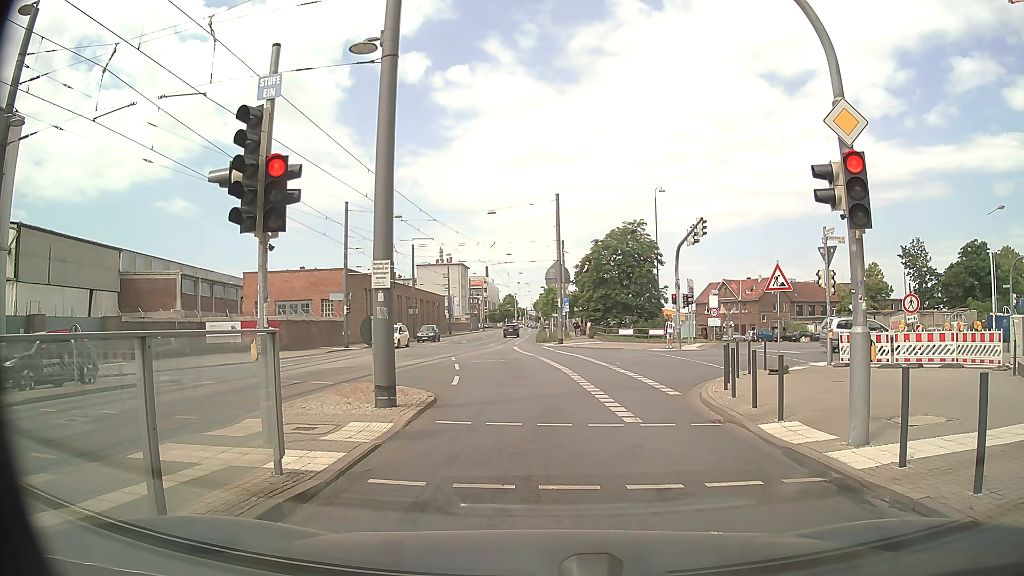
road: secondary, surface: asphalt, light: Day
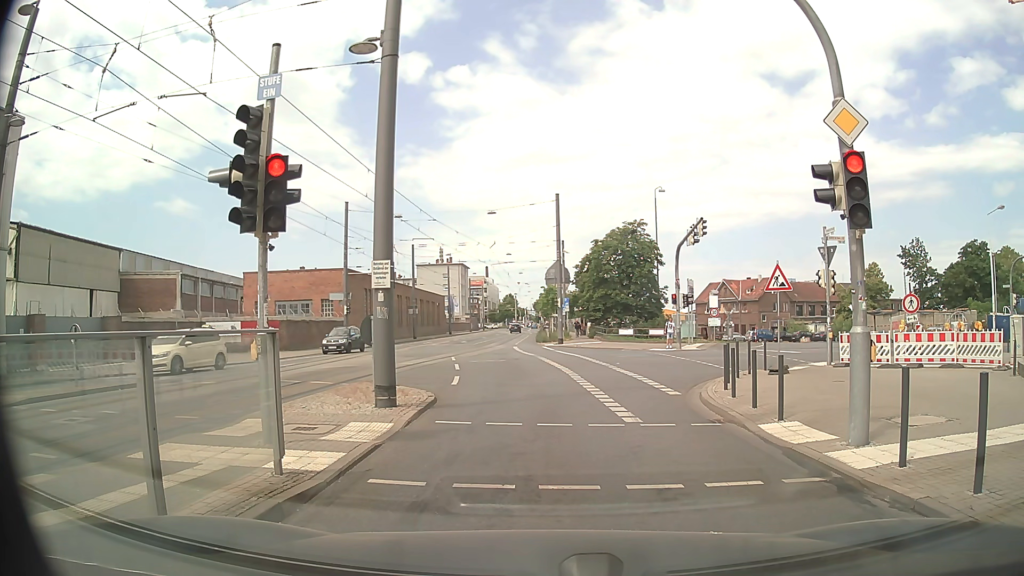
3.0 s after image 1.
(0.0, 0.0) m; 0°
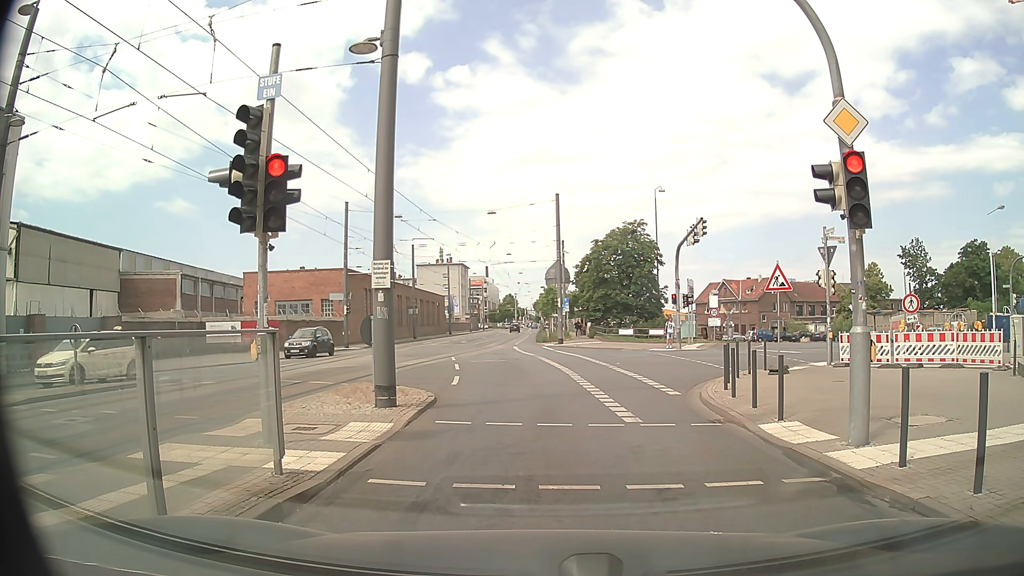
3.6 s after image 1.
(0.0, 0.0) m; 0°
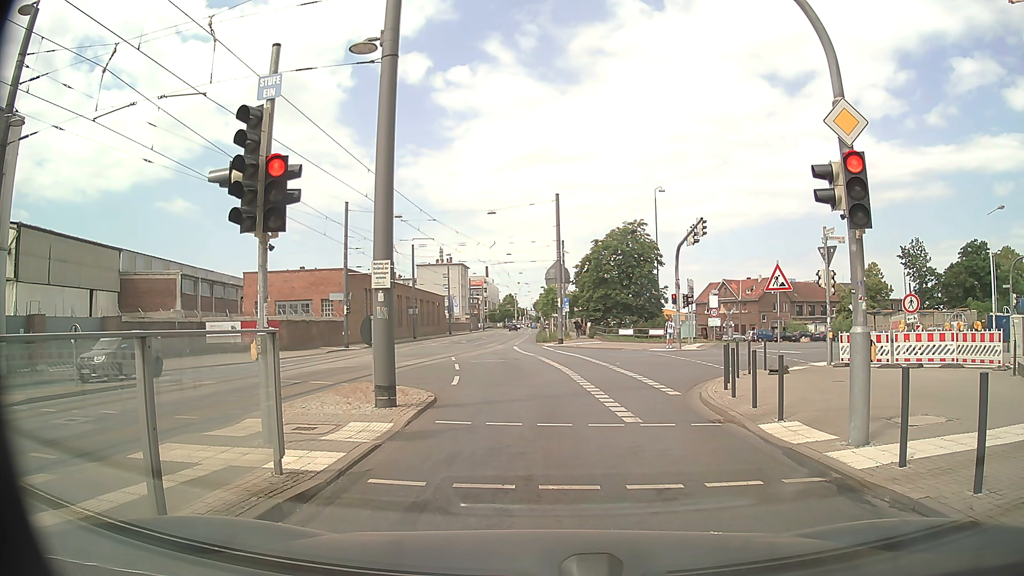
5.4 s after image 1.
(0.0, 0.0) m; 0°
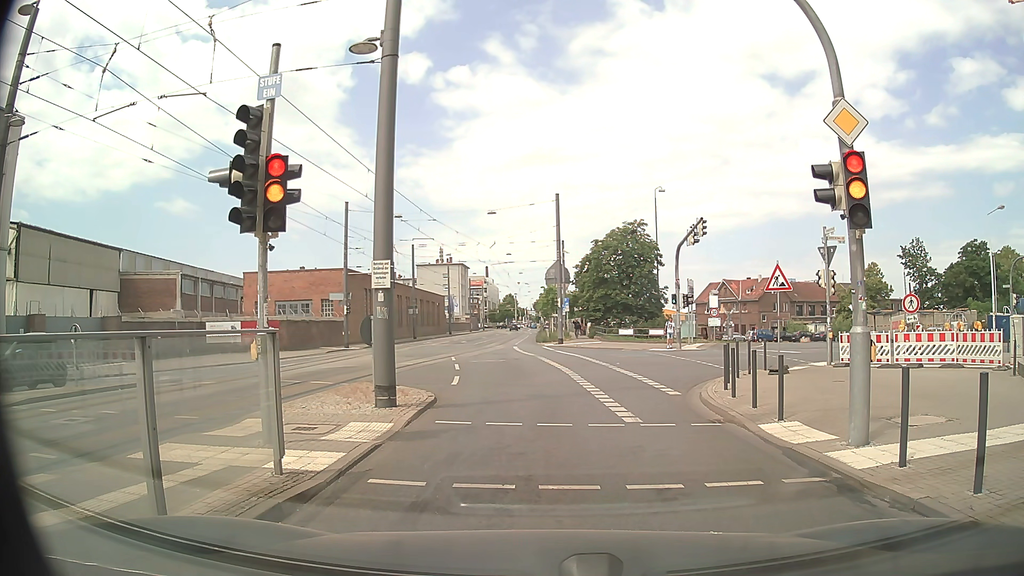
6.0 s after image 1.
(0.0, 0.0) m; 0°
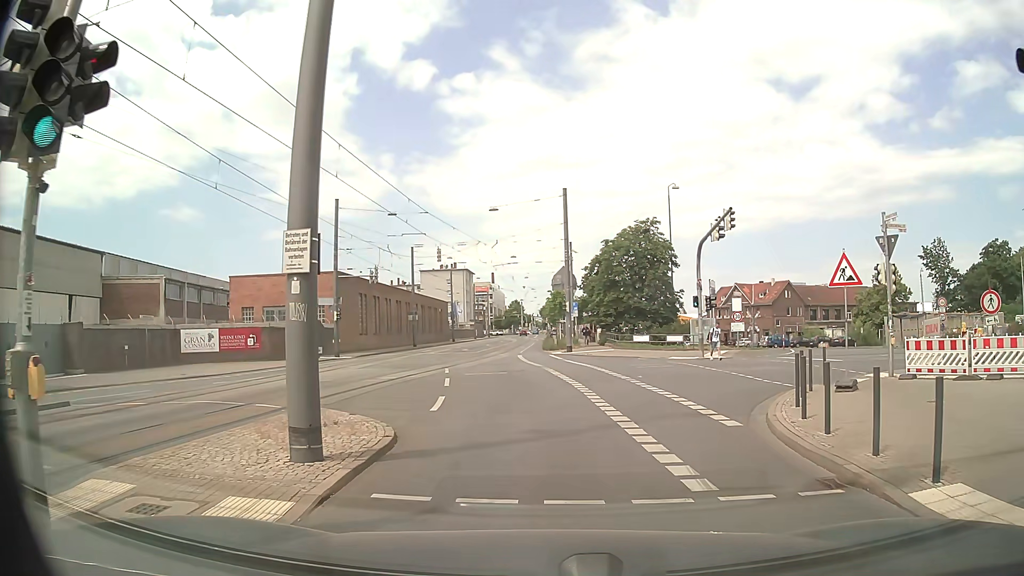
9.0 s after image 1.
(-0.1, +4.3) m; 0°
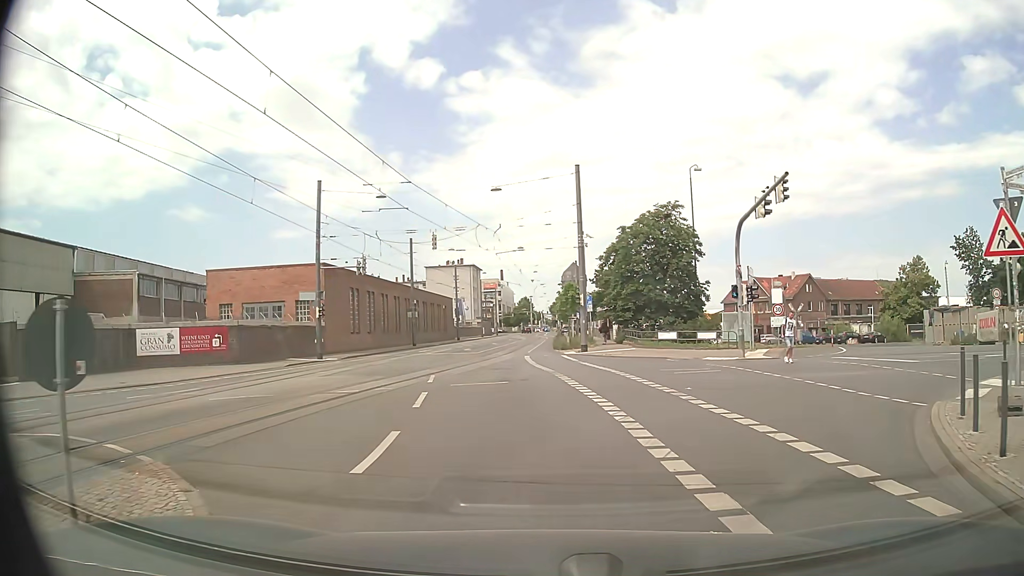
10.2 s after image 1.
(-0.2, +5.8) m; -3°
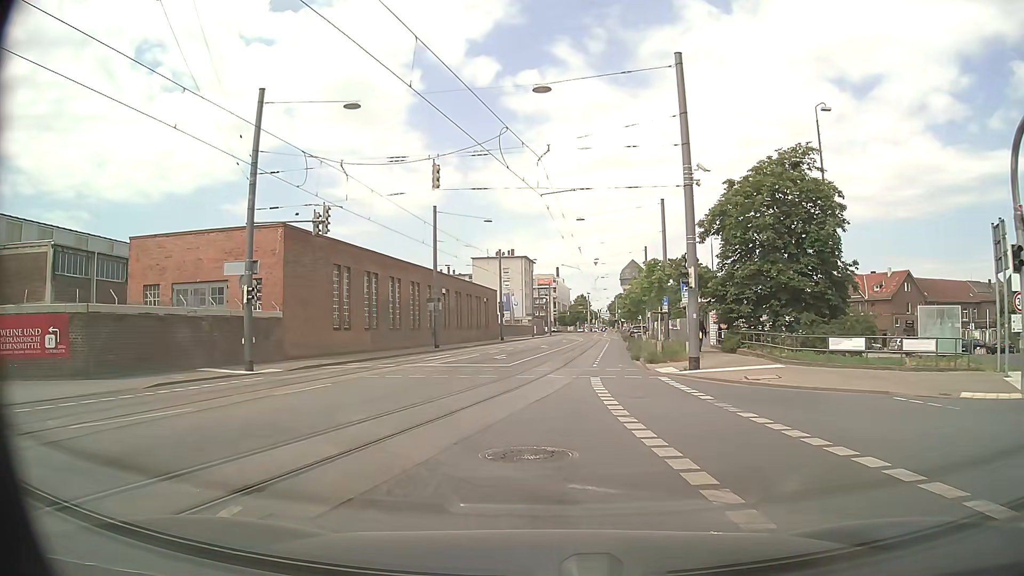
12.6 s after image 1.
(-0.6, +16.7) m; -5°
(0, +10) (0, +20) (+1, +30) (+2, +40) (+3, +50) (+4, +60) (+6, +70) (+7, +80) (+8, +90) (+8, +100) m
